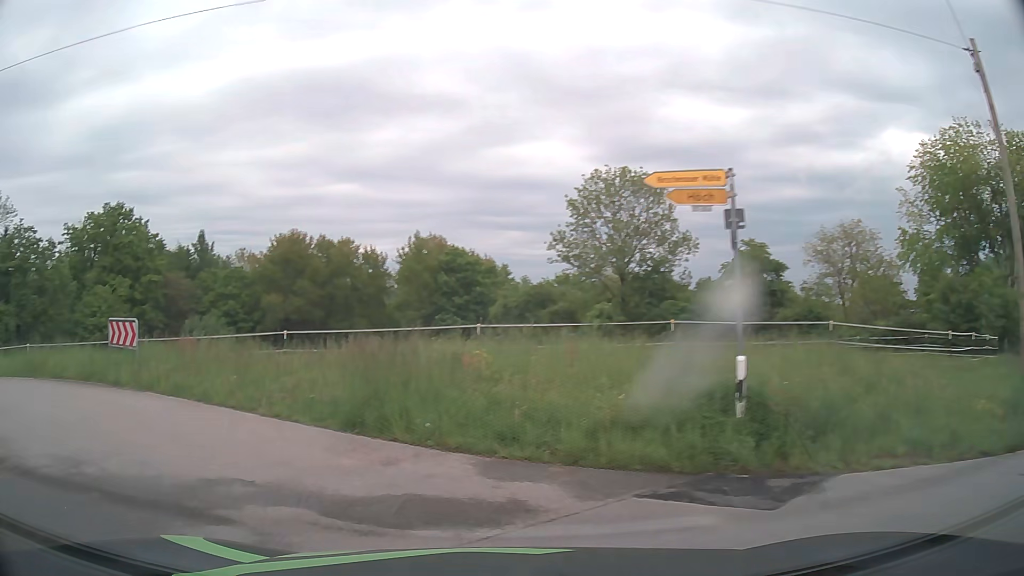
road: tertiary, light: Day
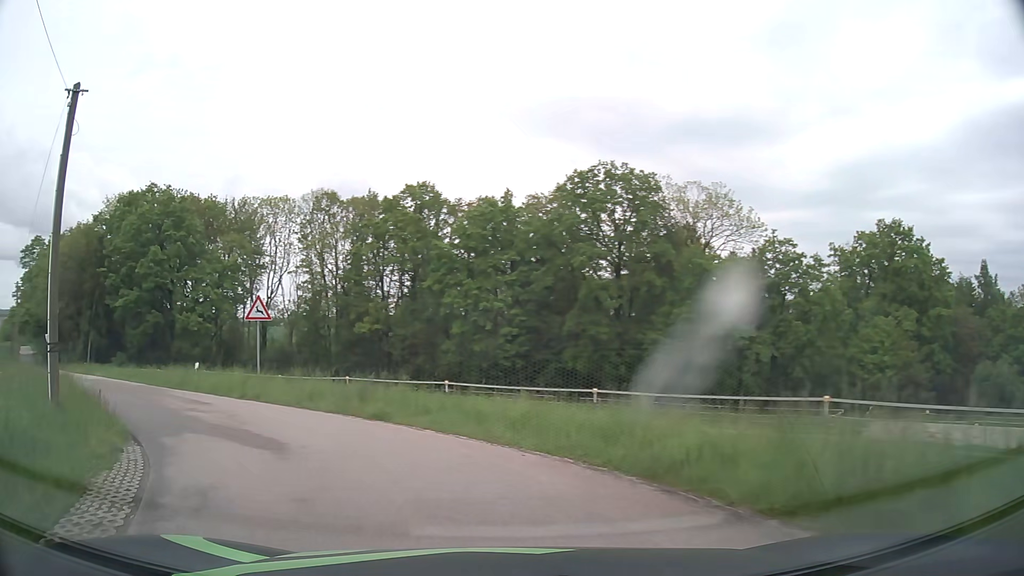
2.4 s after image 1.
(-8.2, +11.2) m; -66°
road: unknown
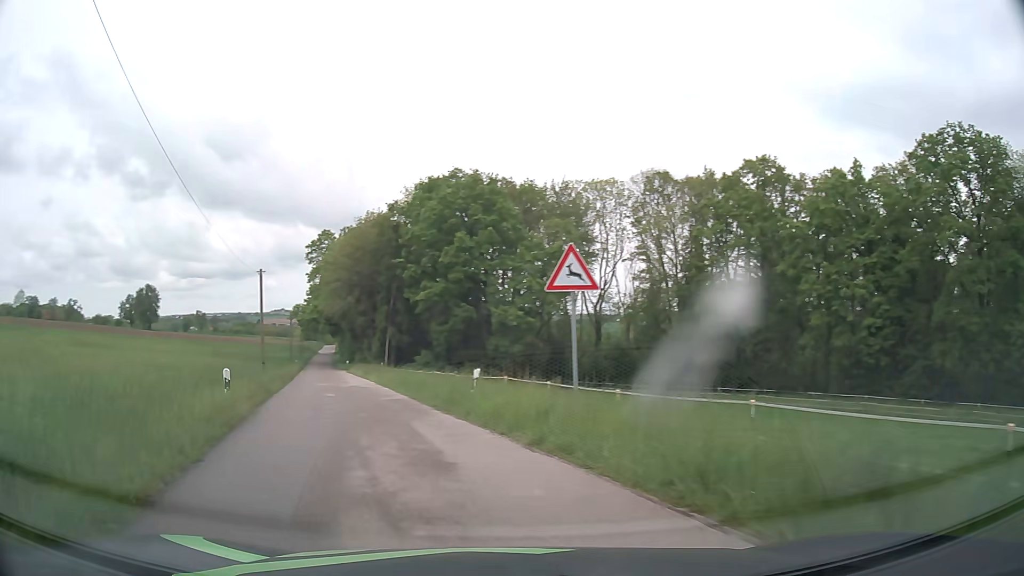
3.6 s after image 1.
(-2.3, +9.6) m; -28°
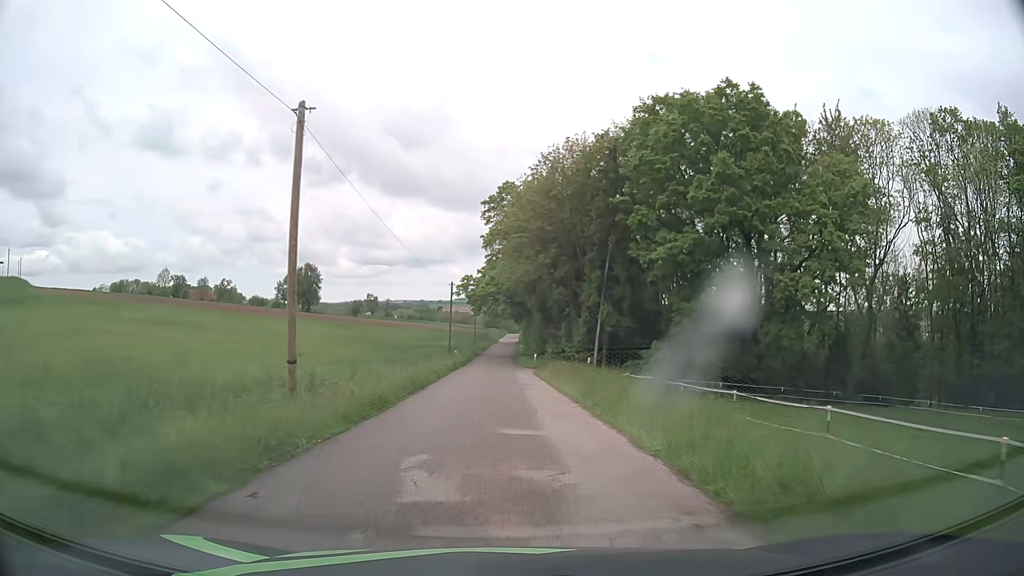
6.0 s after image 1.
(-6.7, +25.6) m; -18°
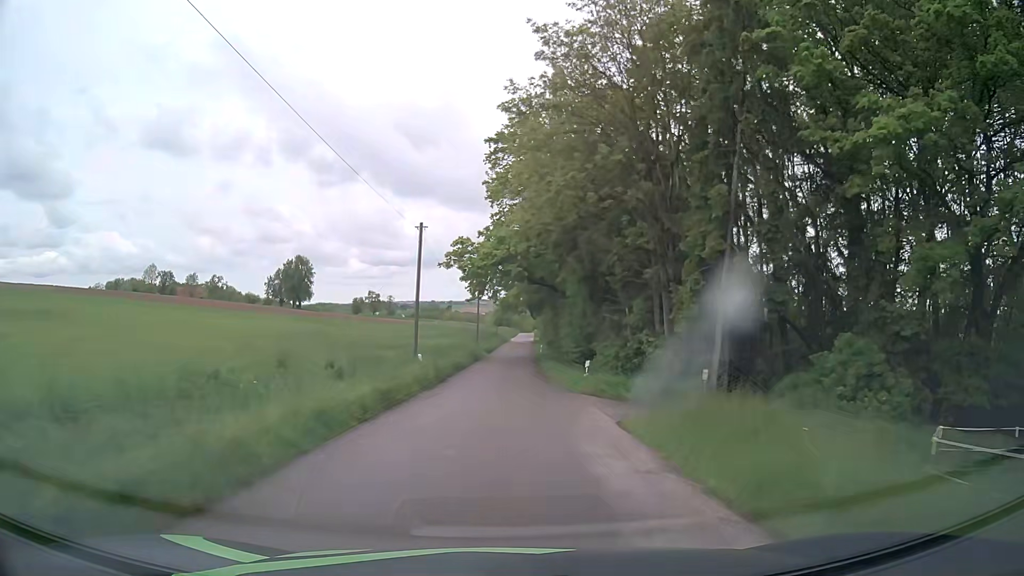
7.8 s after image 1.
(-0.3, +26.1) m; -1°
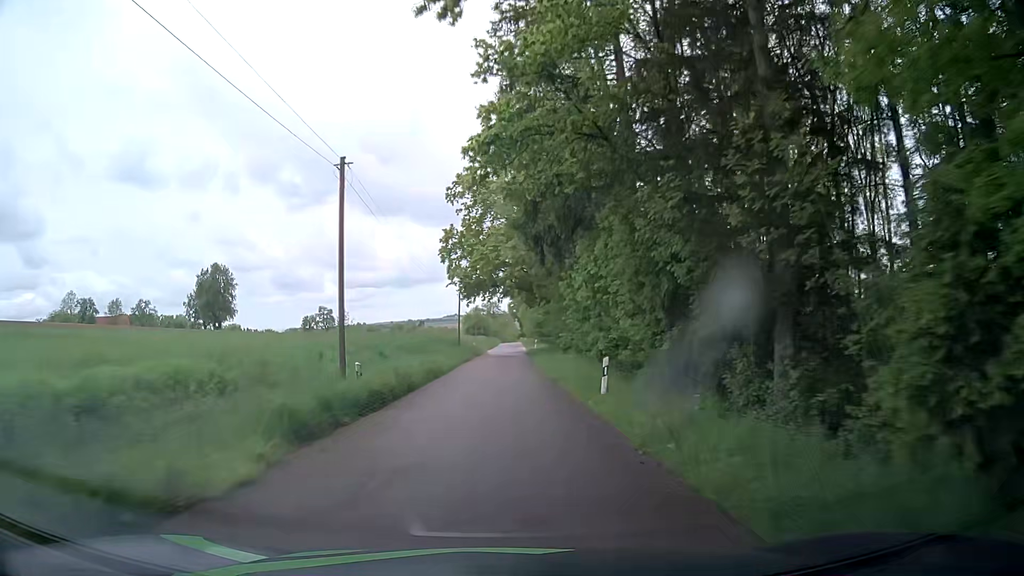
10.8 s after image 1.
(+0.5, +52.8) m; +2°
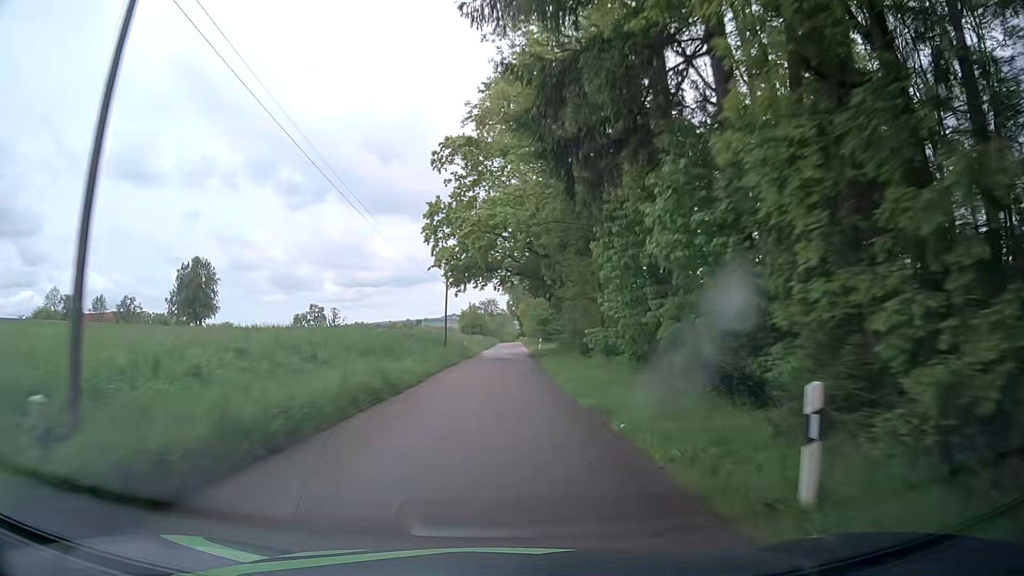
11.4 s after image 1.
(-0.1, +11.5) m; 0°
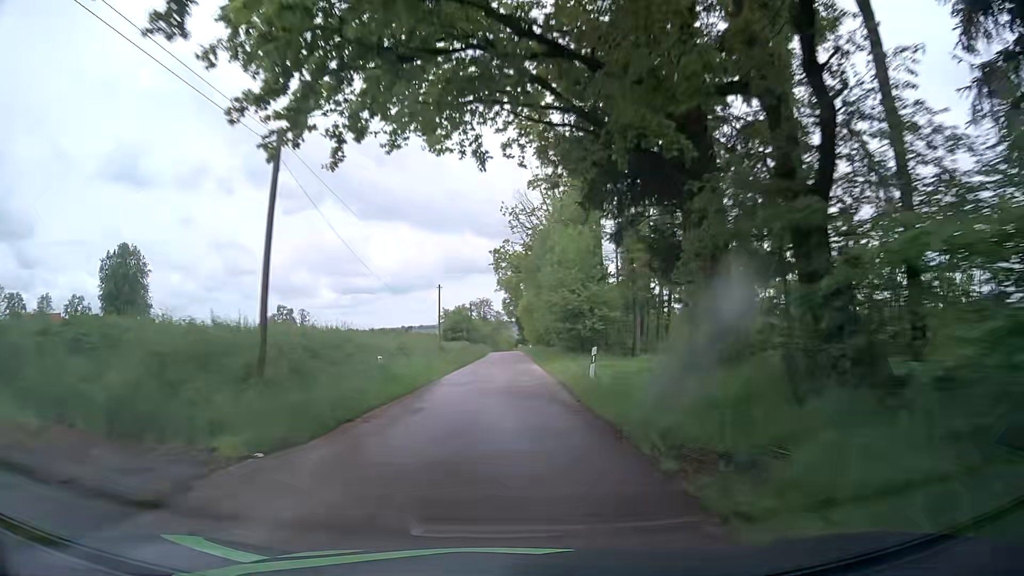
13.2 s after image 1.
(-0.1, +35.6) m; 0°
(0, +10) (0, +20) (0, +30) (0, +40) (0, +50) (0, +60) (0, +70) (0, +80) (0, +90) (0, +100) m
